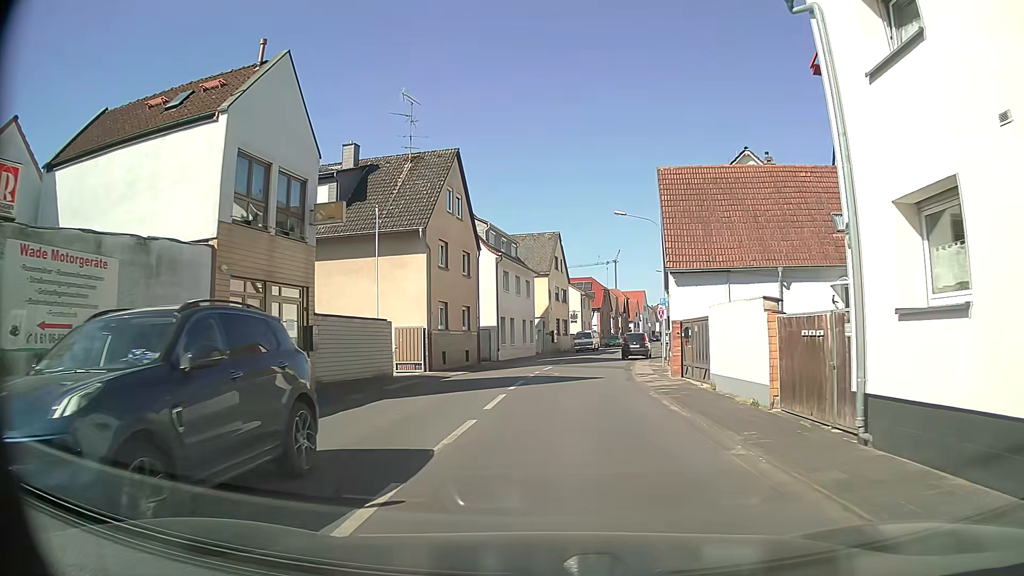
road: tertiary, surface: asphalt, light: Day
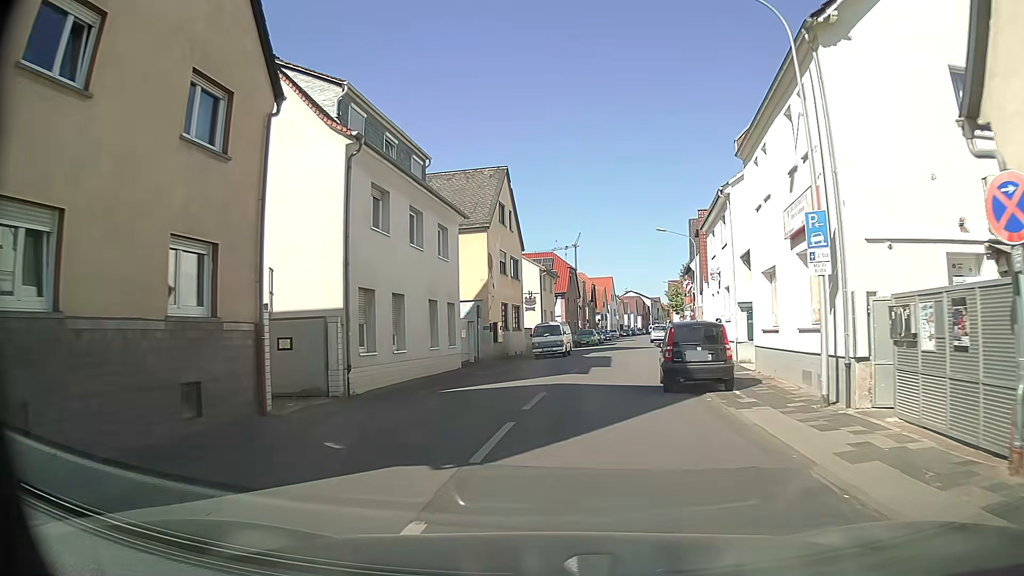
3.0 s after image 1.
(+0.8, +24.5) m; +6°
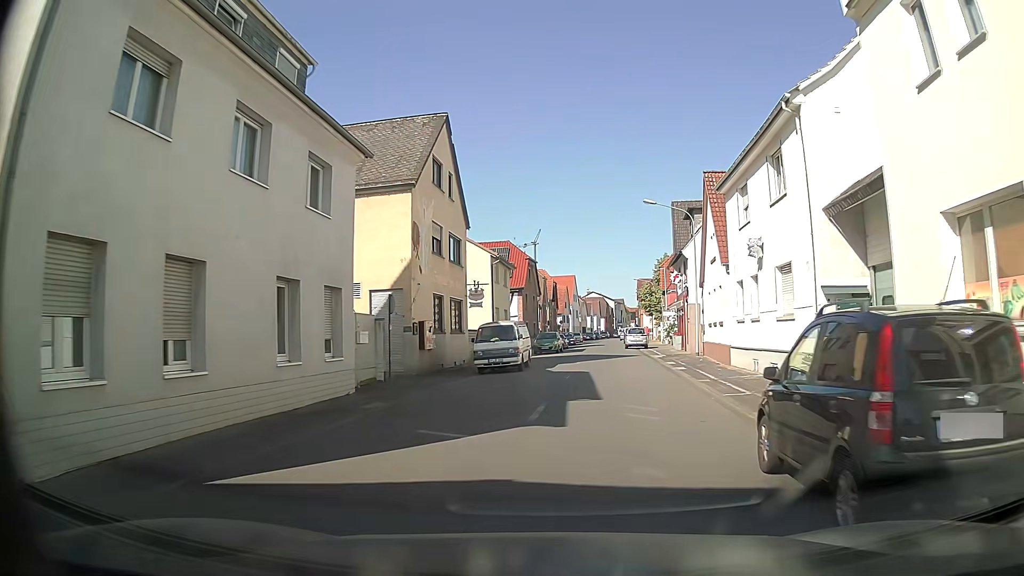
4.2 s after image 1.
(+0.2, +10.7) m; +2°
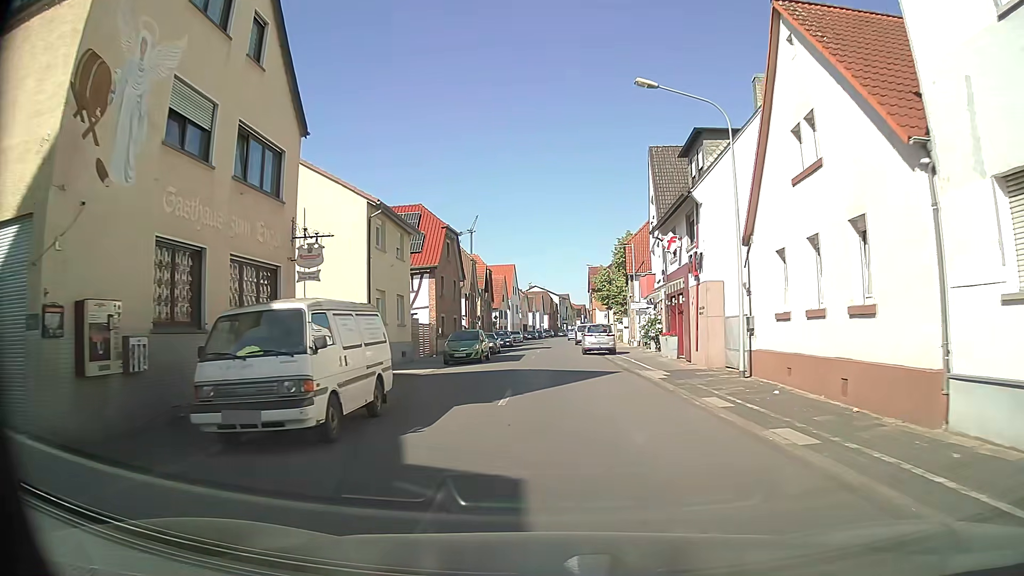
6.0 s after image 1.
(+1.0, +16.7) m; +5°
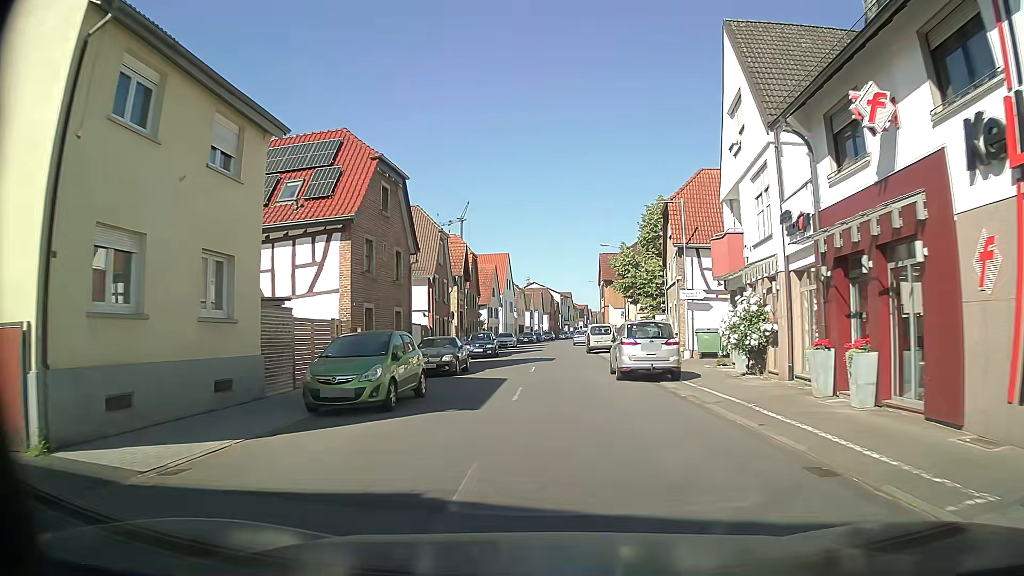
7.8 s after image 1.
(+0.1, +17.4) m; 0°
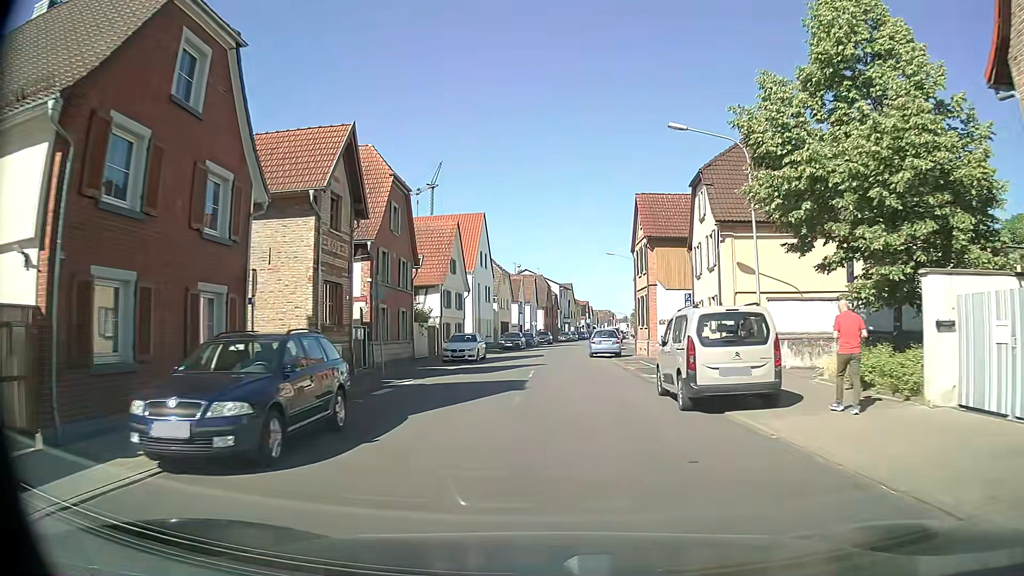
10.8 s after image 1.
(+0.1, +30.1) m; 0°
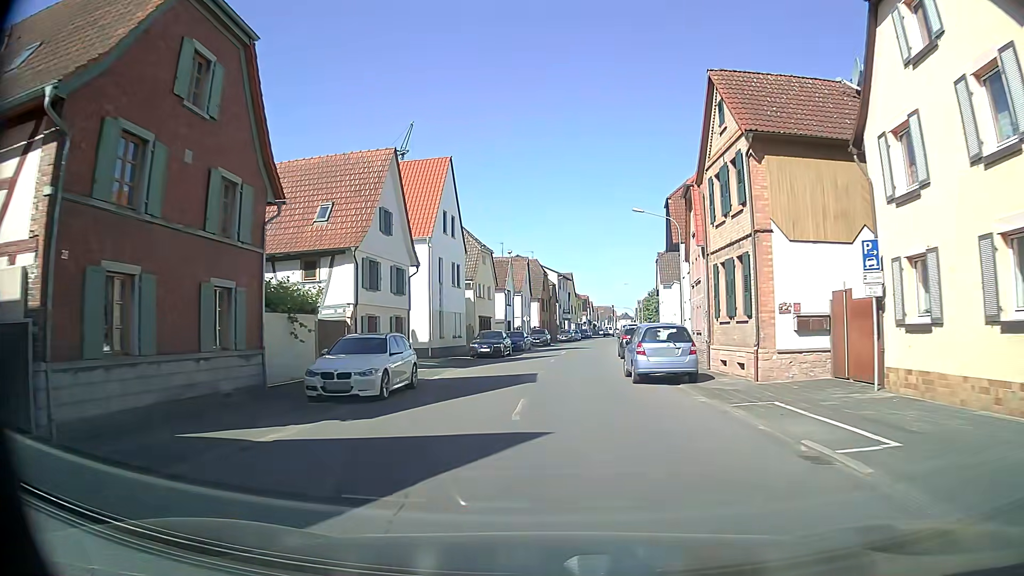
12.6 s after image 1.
(+0.2, +18.8) m; +1°
(0, +10) (0, +20) (+1, +30) (+2, +40) (+3, +50) (+4, +60) (+5, +70) (+6, +80) (+8, +90) (+9, +100) m
